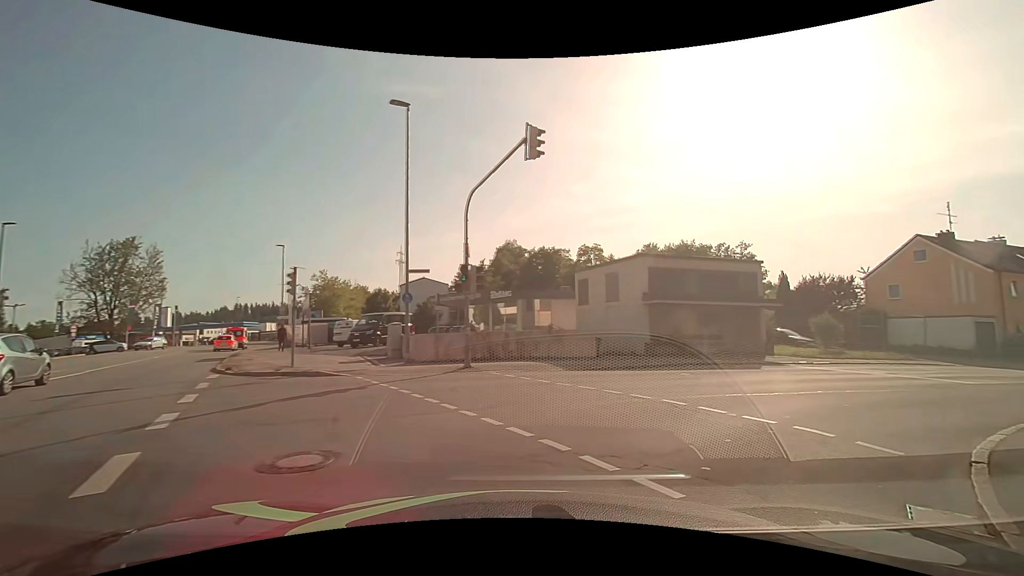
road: tertiary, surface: asphalt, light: Day
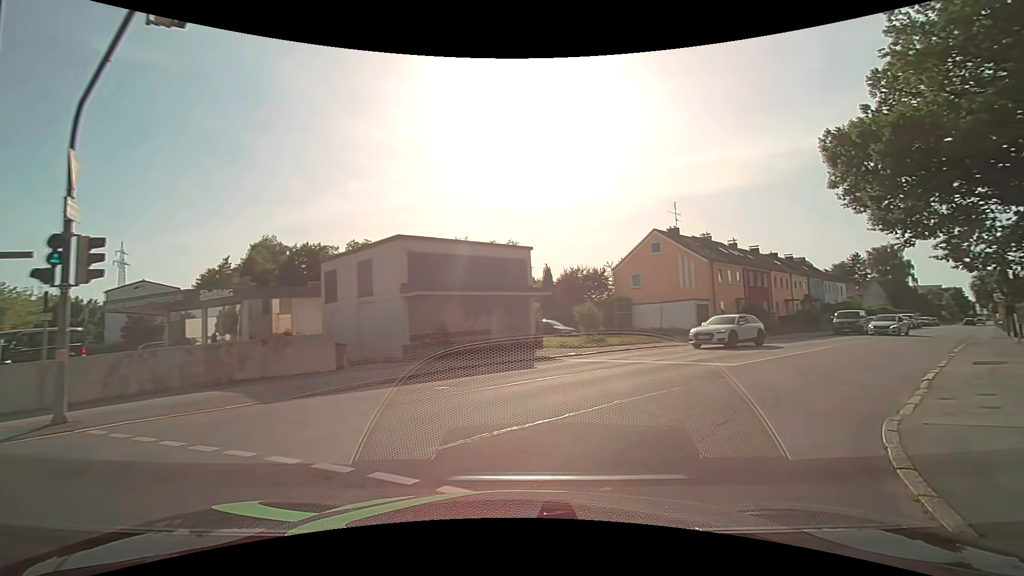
(+1.1, +4.7) m; +26°
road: residential
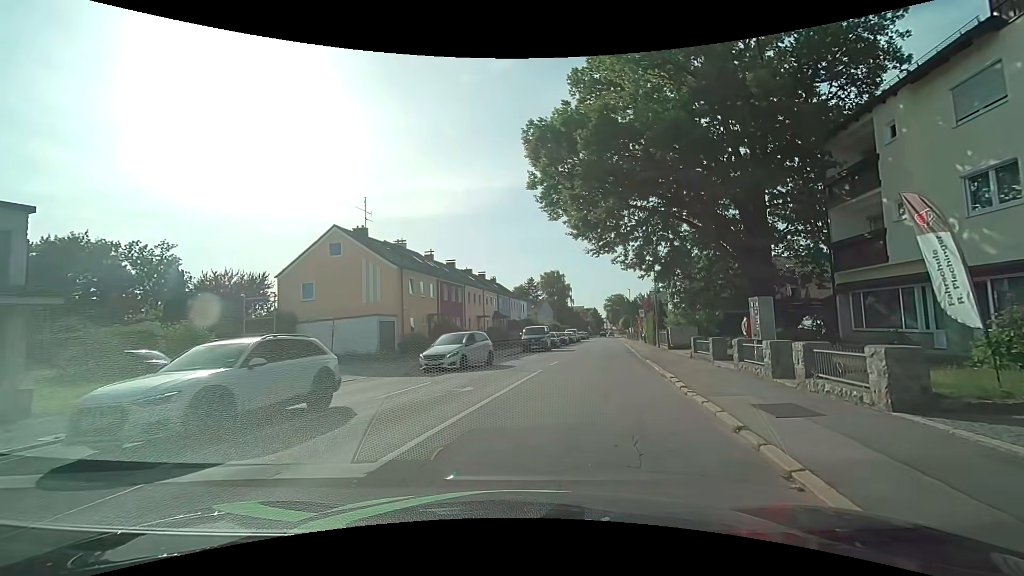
(+3.0, +8.9) m; +31°
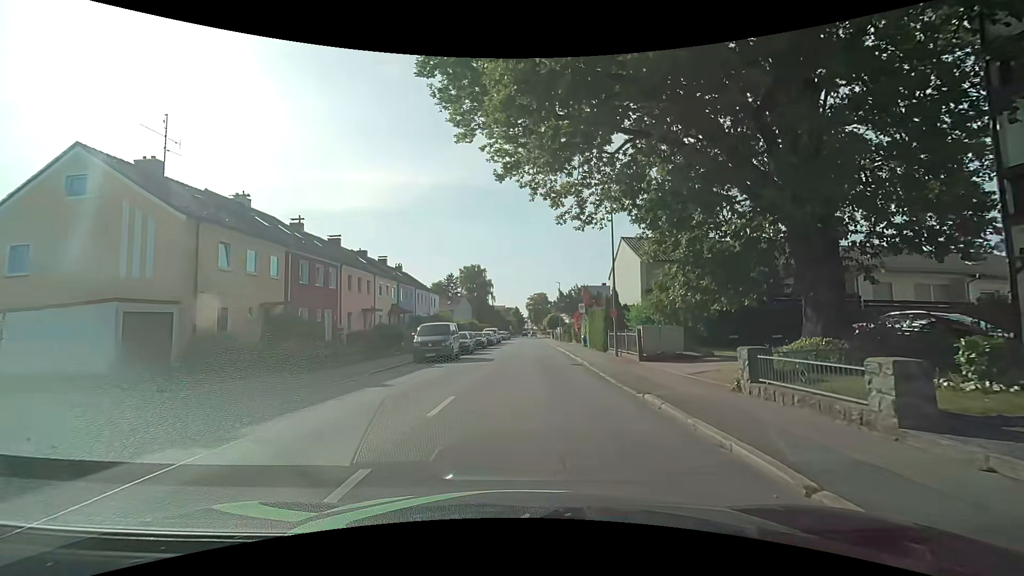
(+1.4, +12.7) m; +10°
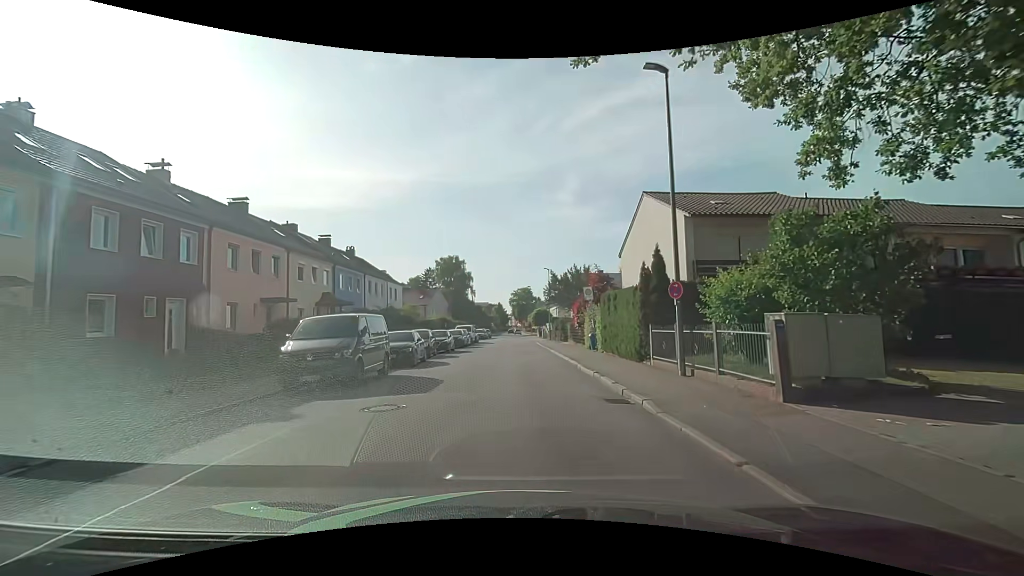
(+0.2, +12.1) m; +2°
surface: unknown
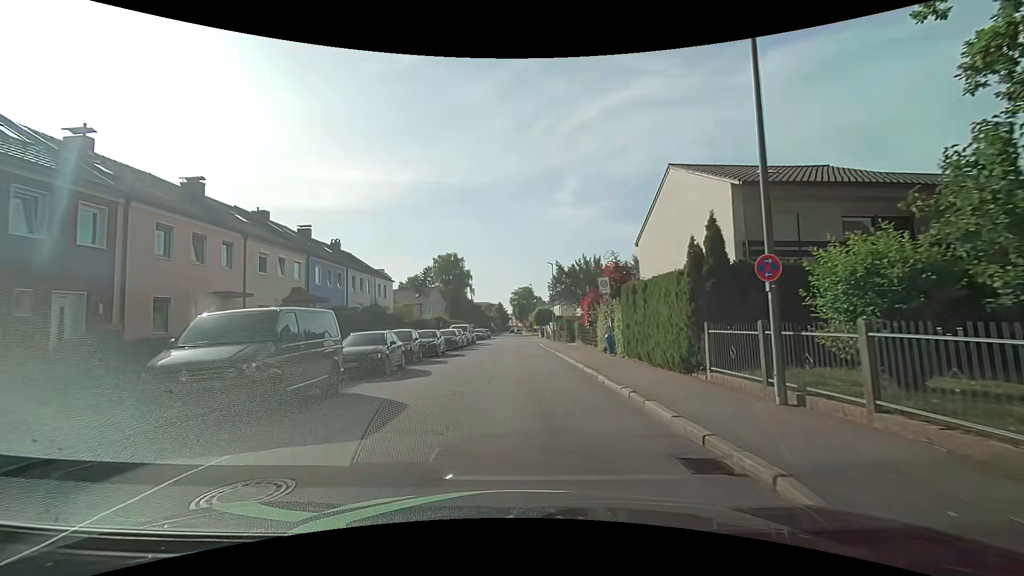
(0.0, +4.5) m; -1°
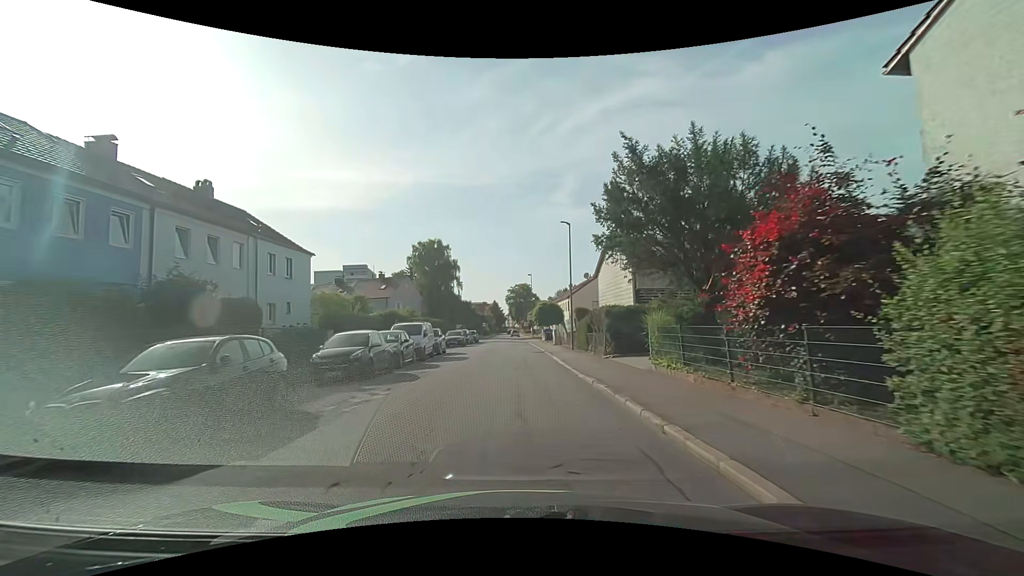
(+0.1, +19.9) m; +1°
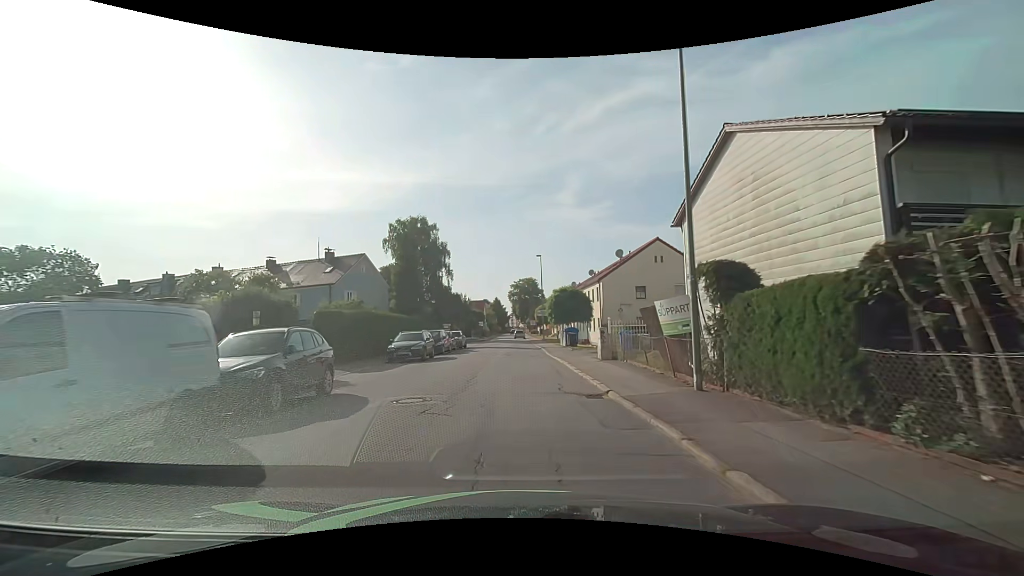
(-0.2, +20.5) m; 0°
(0, +10) (0, +20) (0, +30) (0, +40) (0, +50) (0, +60) (-2, +70) (-3, +80) (-3, +90) (-1, +100) m
